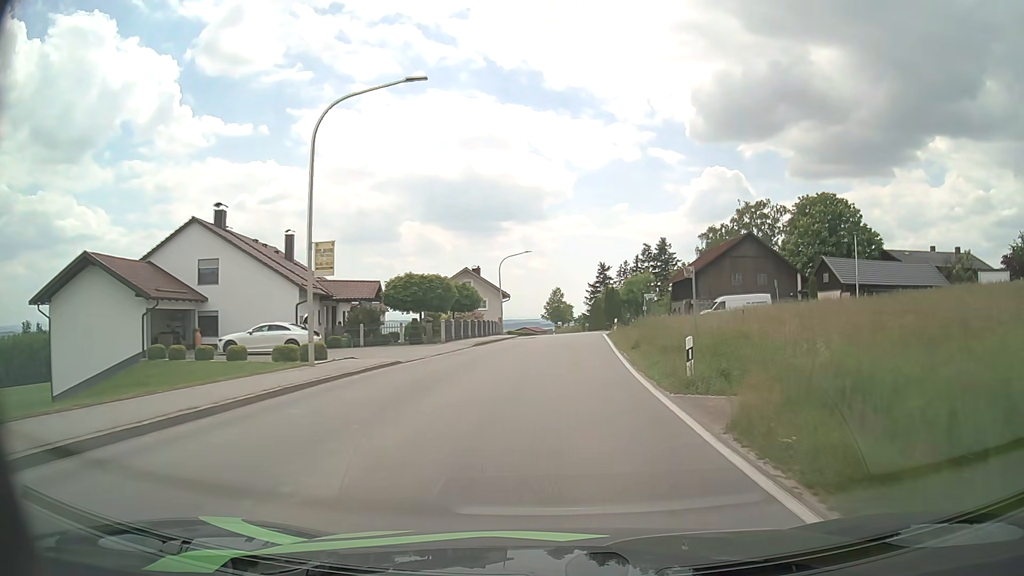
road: secondary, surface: asphalt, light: Day
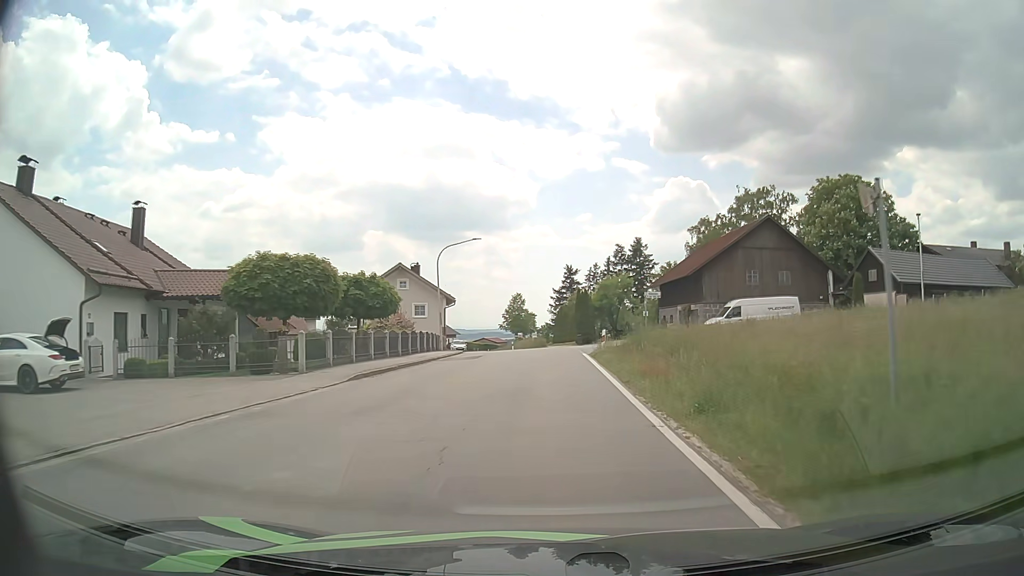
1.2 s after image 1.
(+0.5, +15.4) m; +3°
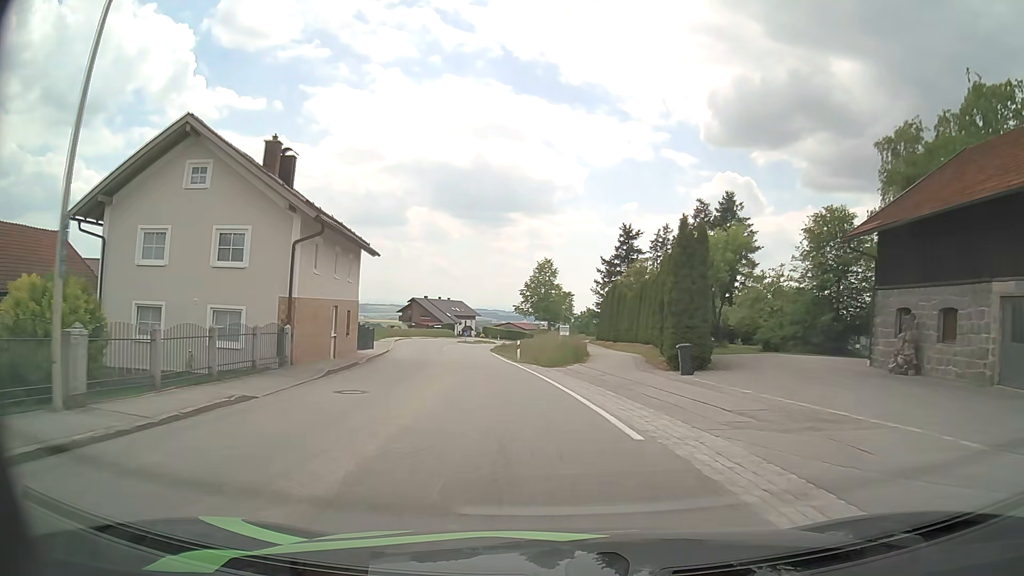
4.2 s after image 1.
(-0.2, +37.9) m; -3°
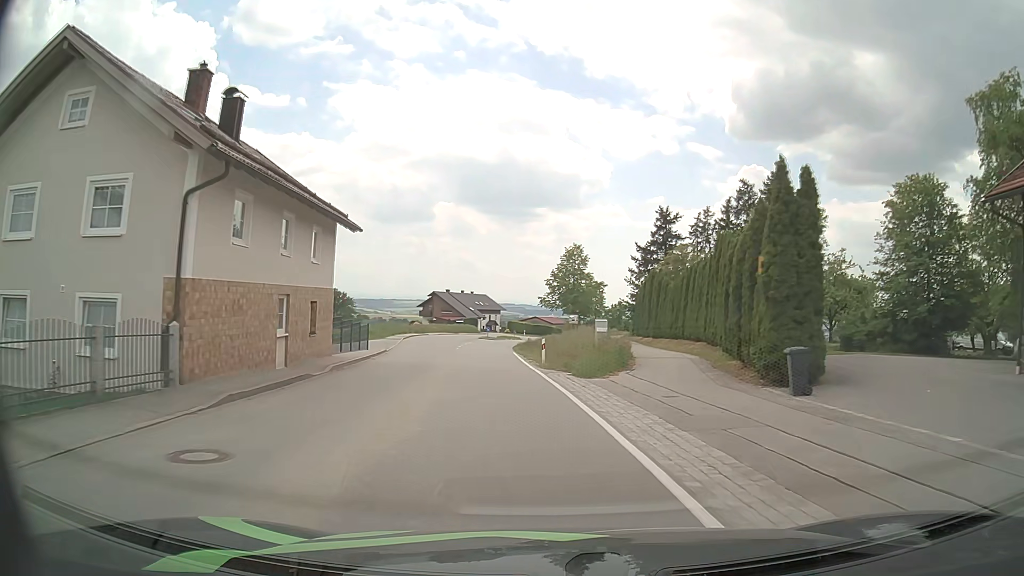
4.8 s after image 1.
(-0.2, +7.5) m; -2°
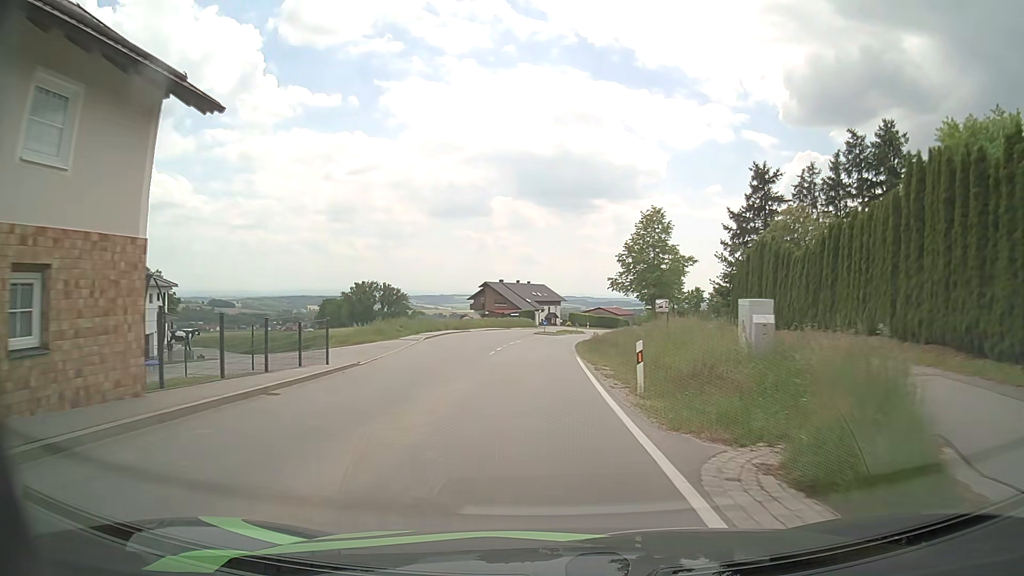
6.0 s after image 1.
(-0.6, +14.9) m; -5°
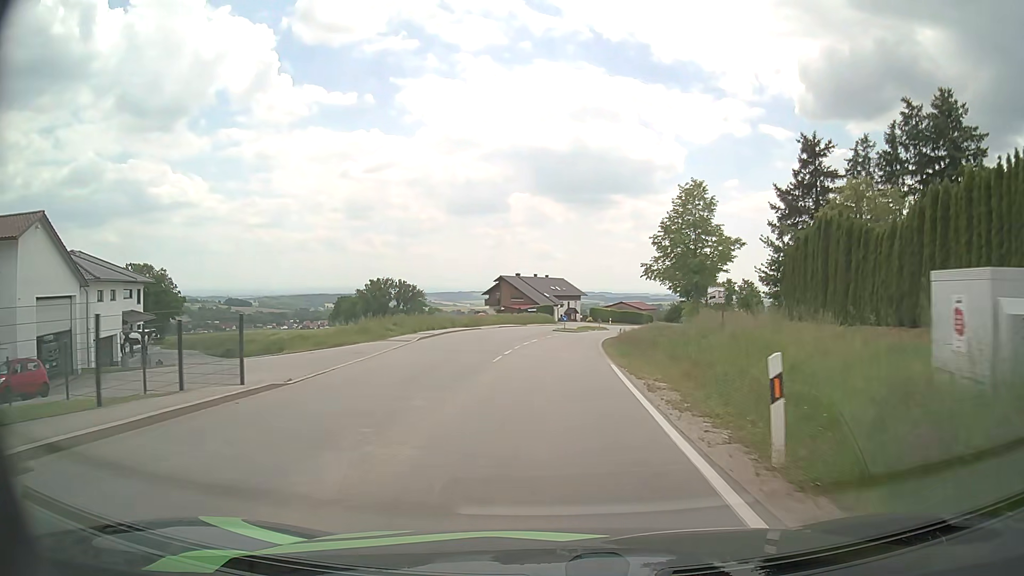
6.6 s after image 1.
(-0.2, +7.4) m; -2°
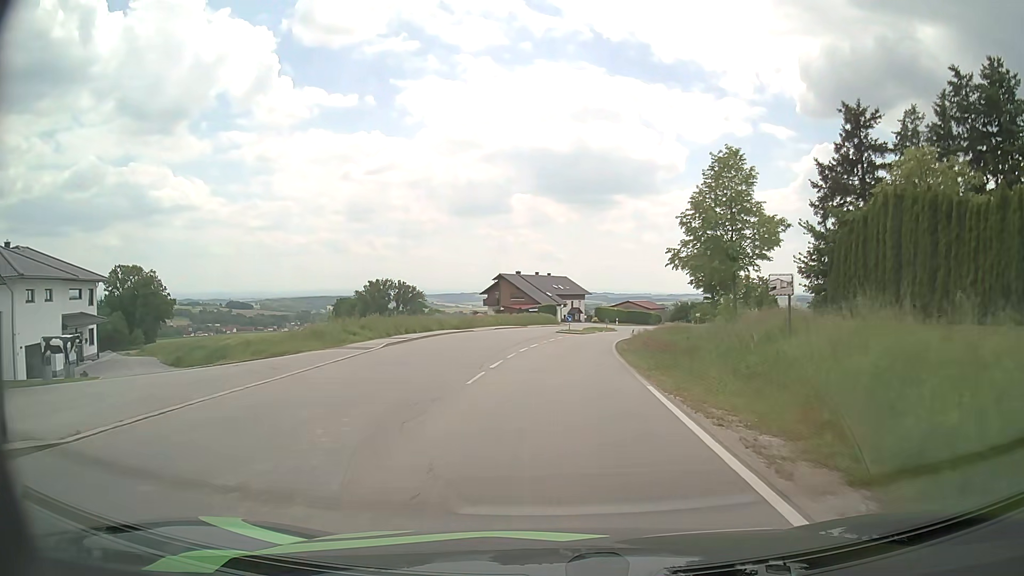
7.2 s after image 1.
(0.0, +7.3) m; 0°
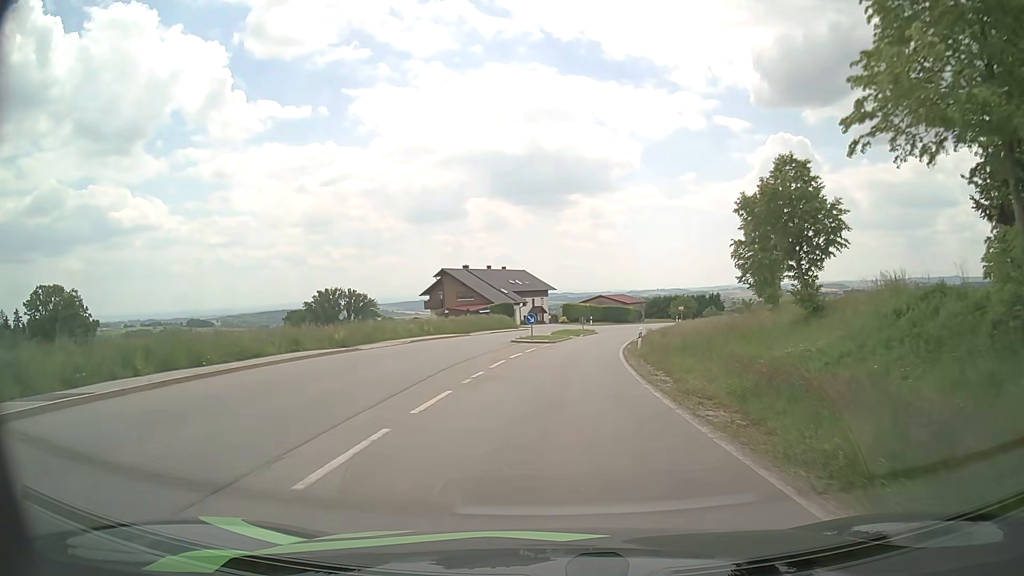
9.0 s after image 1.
(+0.6, +21.8) m; +4°
(0, +10) (+1, +20) (+1, +30) (+3, +40) (+4, +50) (+6, +60) (+9, +69) (+12, +79) (+15, +88) (+19, +98) m
